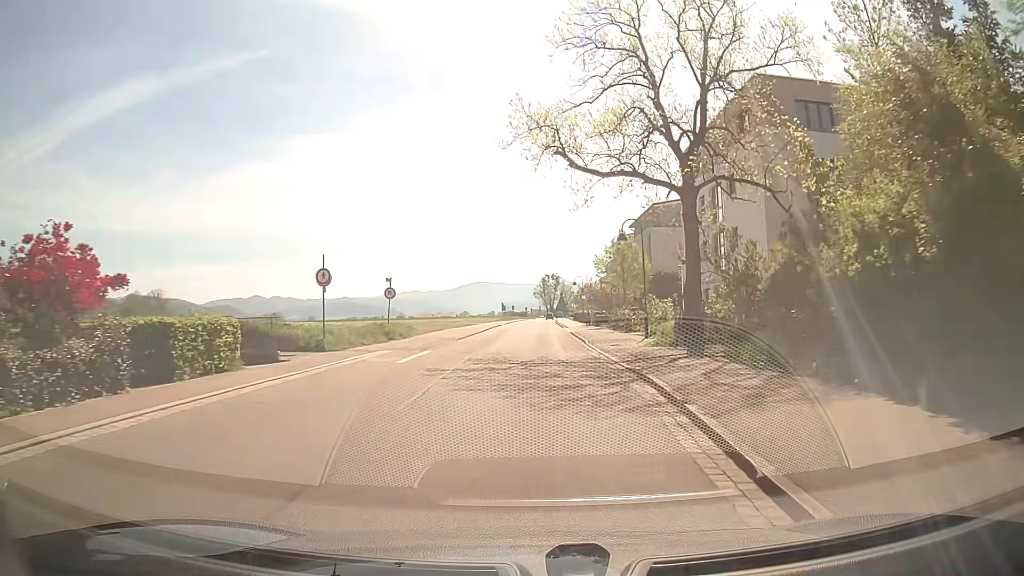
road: secondary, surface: asphalt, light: Day
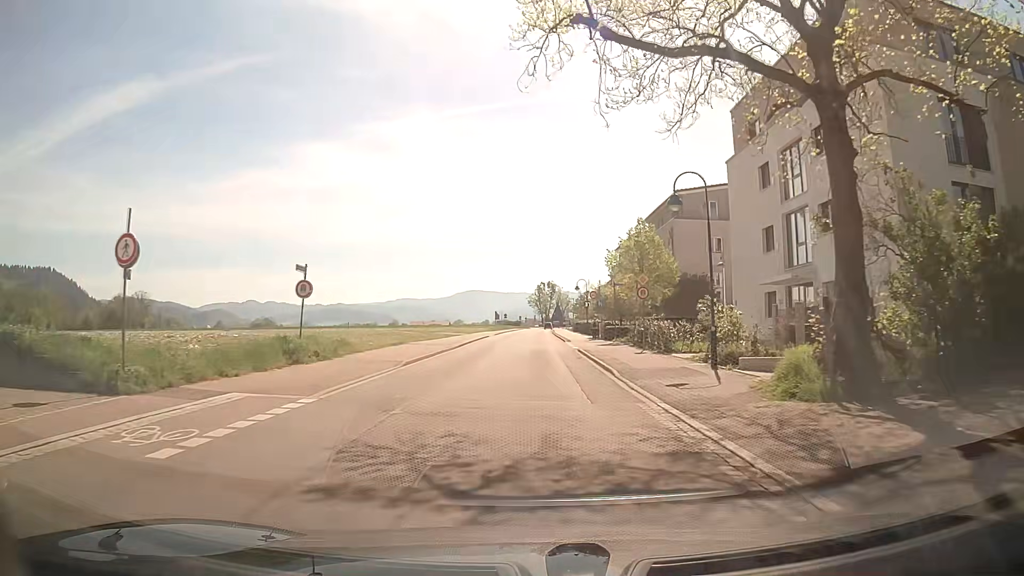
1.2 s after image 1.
(+0.1, +12.6) m; +1°
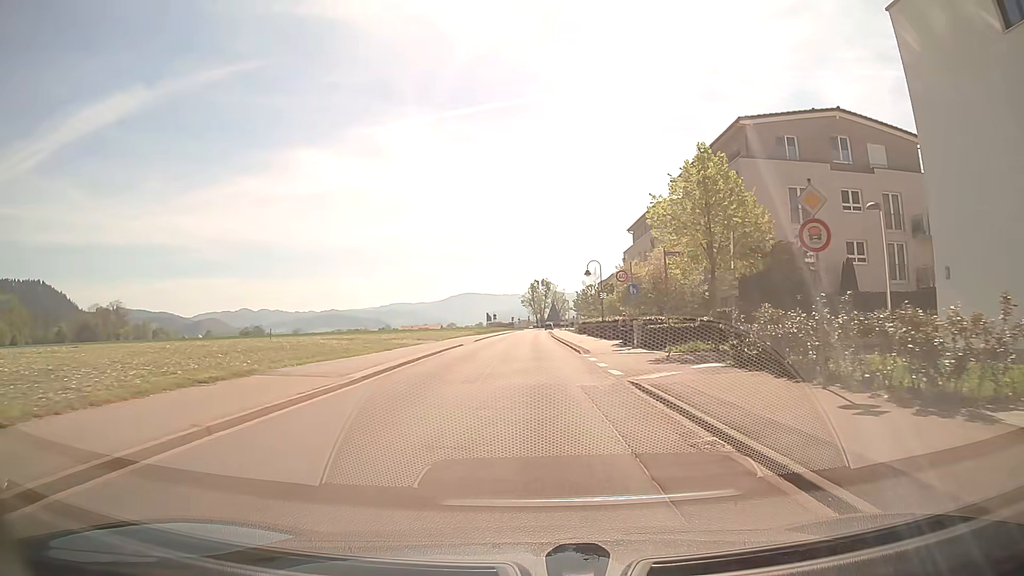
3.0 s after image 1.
(+0.1, +19.3) m; +1°
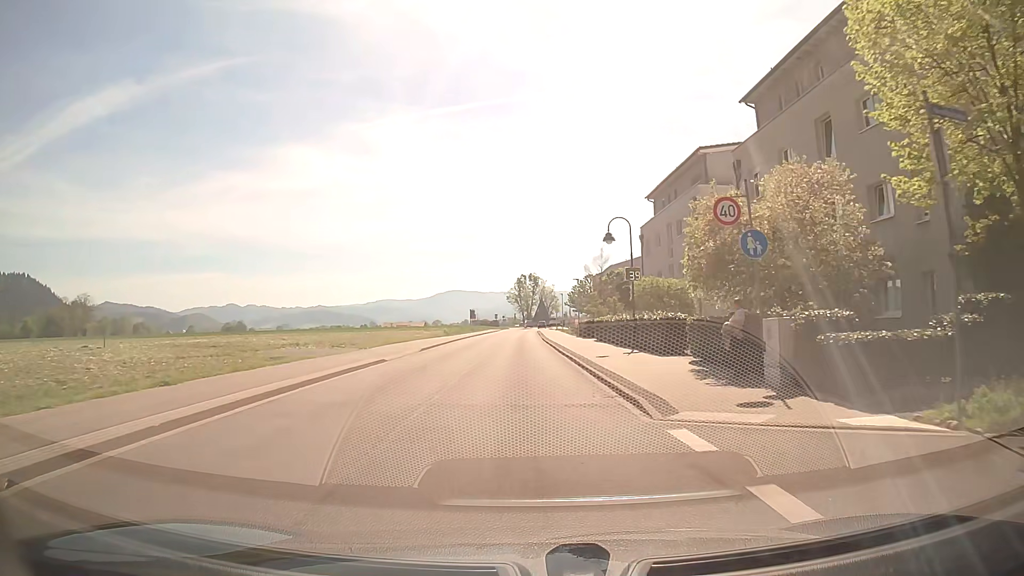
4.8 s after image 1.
(+0.1, +19.2) m; +1°
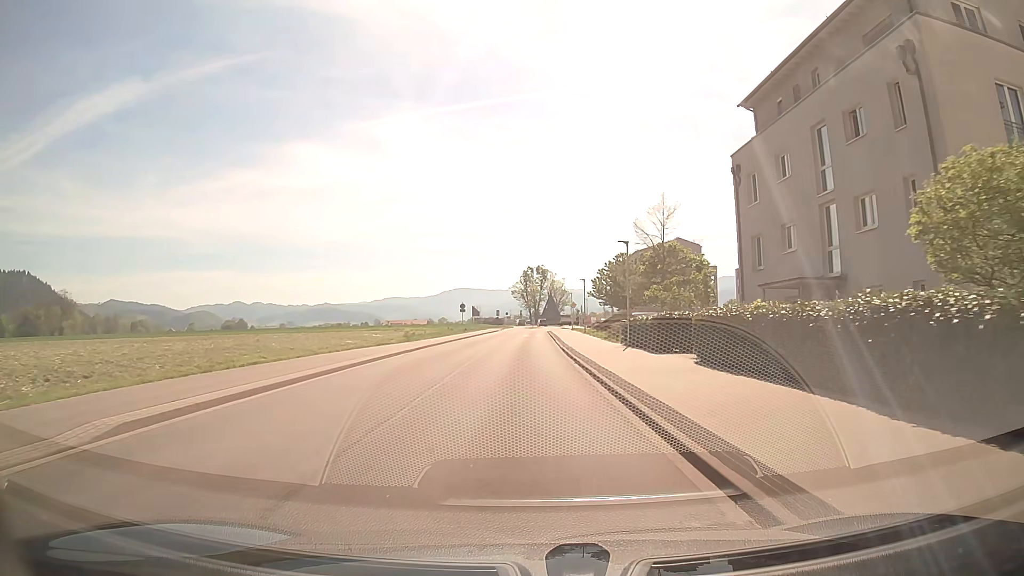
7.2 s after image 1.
(0.0, +24.2) m; 0°
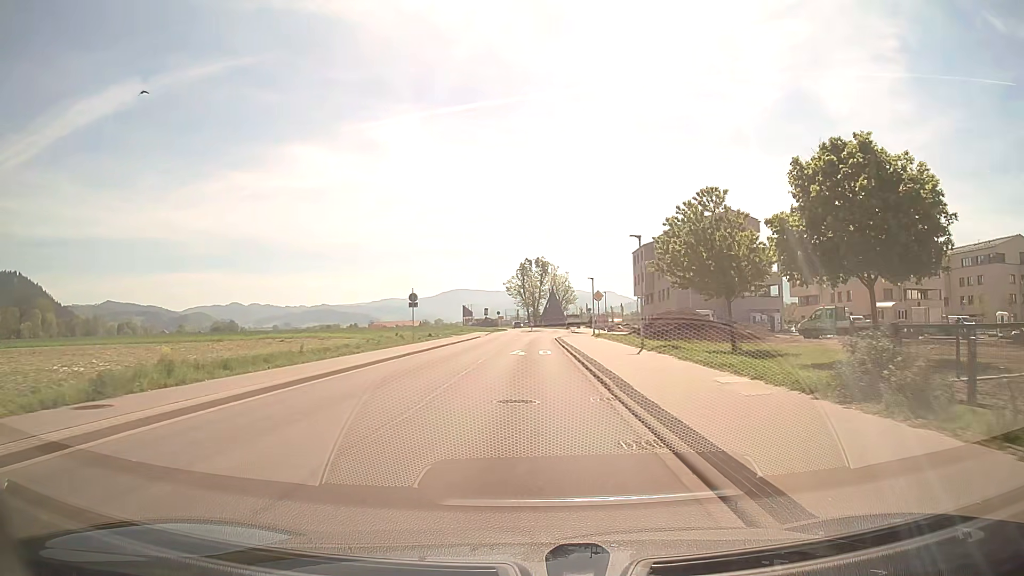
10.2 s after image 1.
(+0.1, +30.6) m; 0°
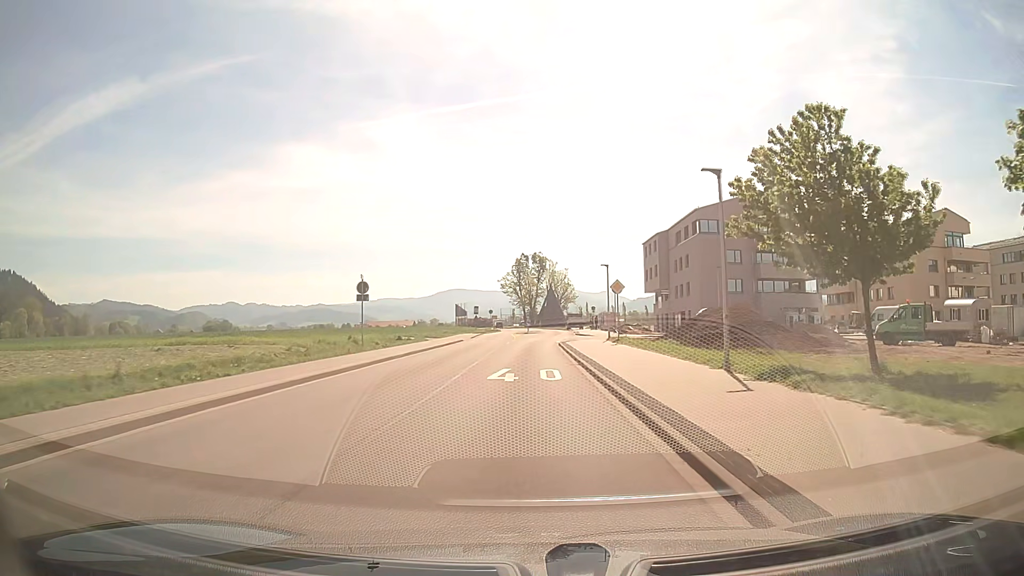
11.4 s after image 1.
(0.0, +12.6) m; 0°
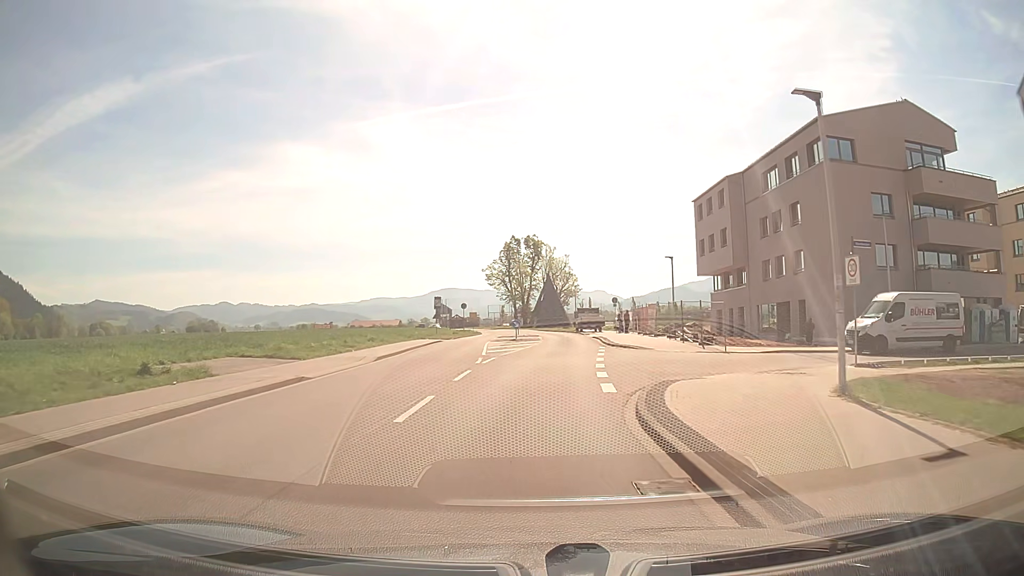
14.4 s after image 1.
(+0.4, +32.0) m; +1°
